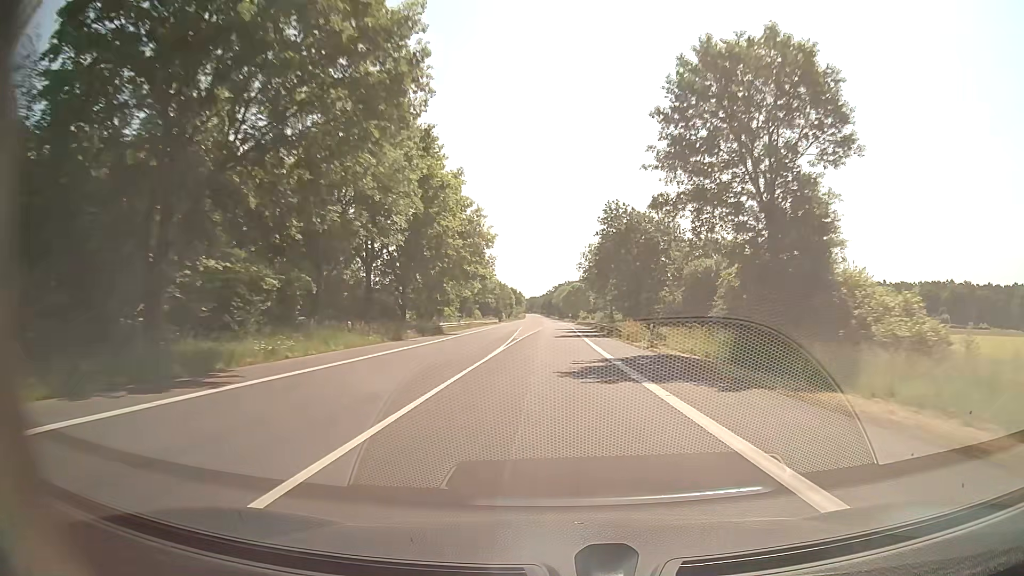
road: secondary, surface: asphalt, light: Day
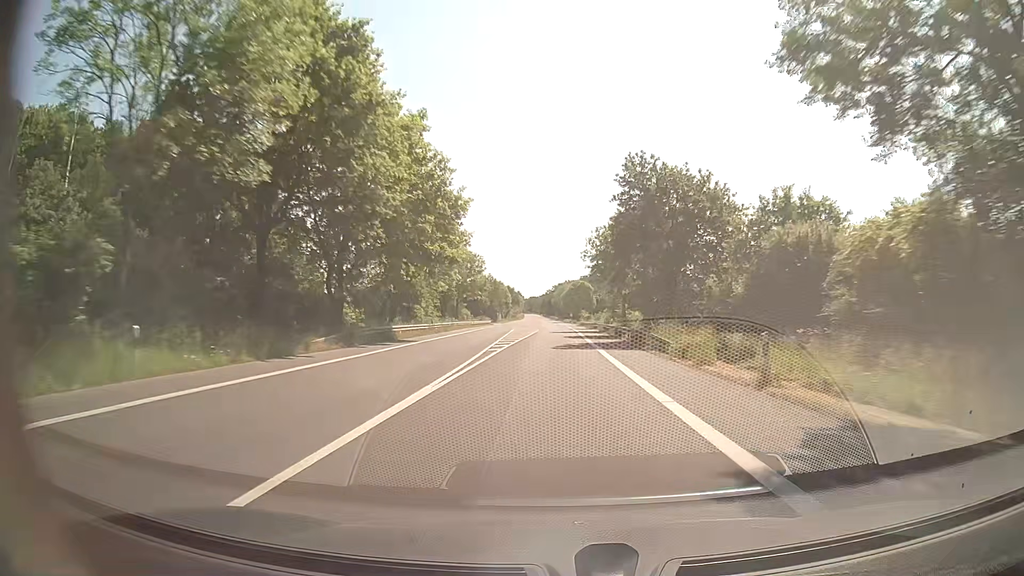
(0.0, +16.2) m; 0°
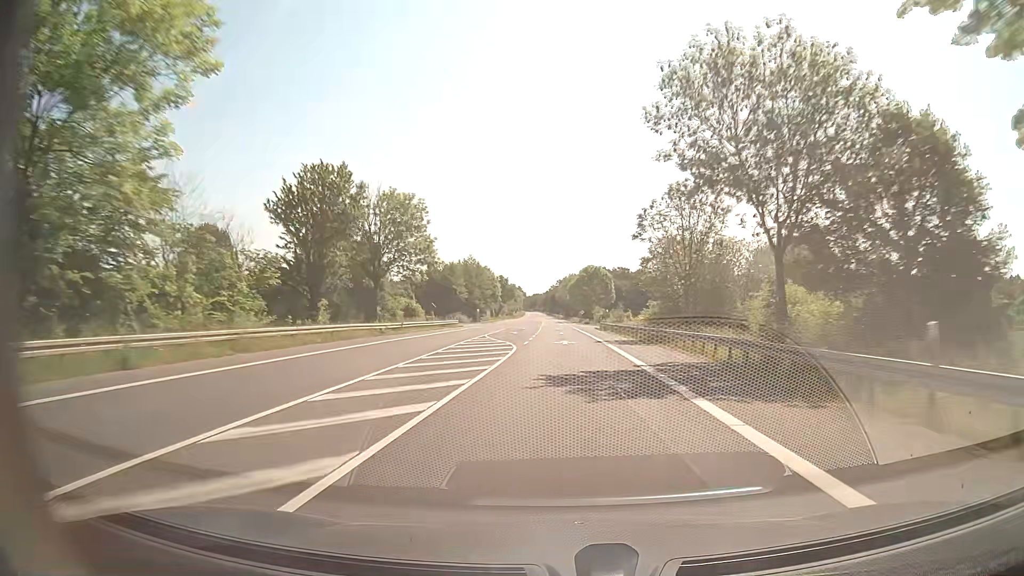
(-0.2, +48.7) m; -1°
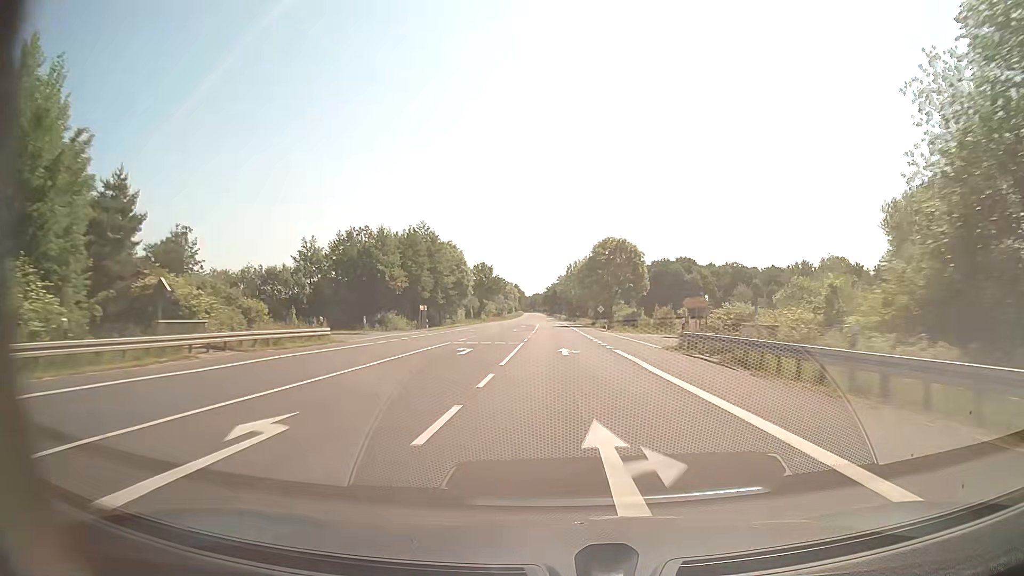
(0.0, +48.9) m; 0°
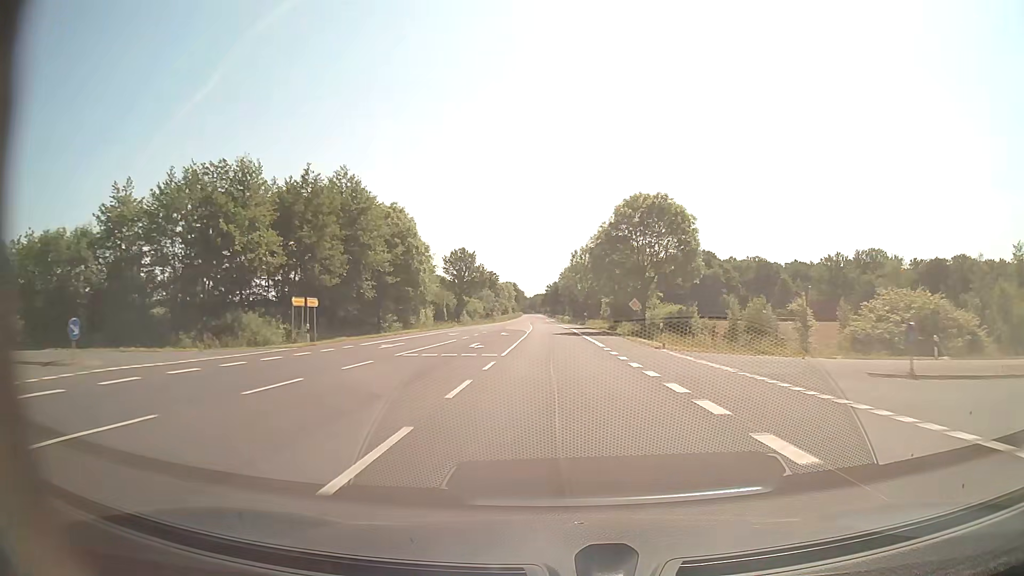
(+0.1, +32.6) m; 0°
